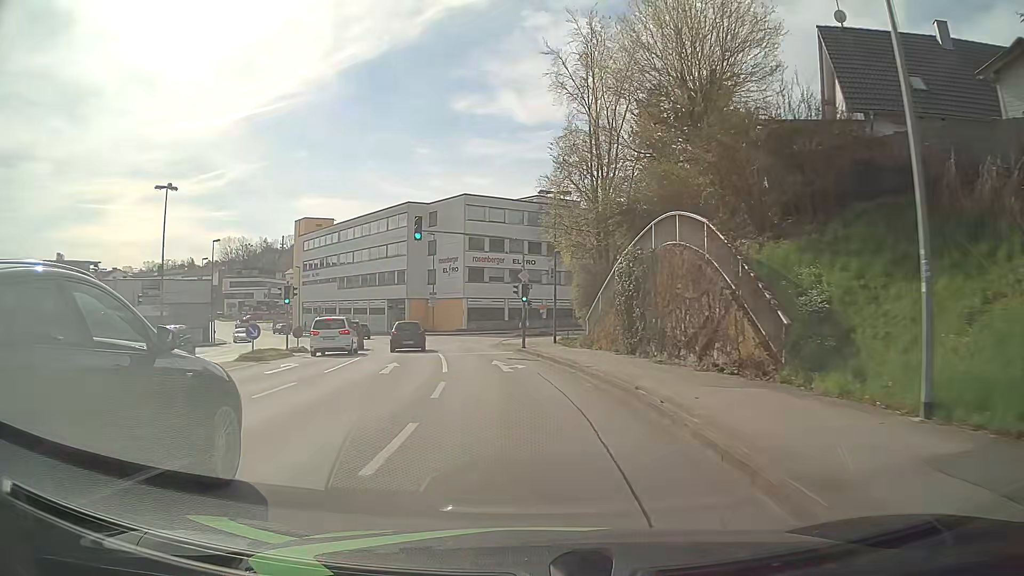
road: tertiary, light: Day
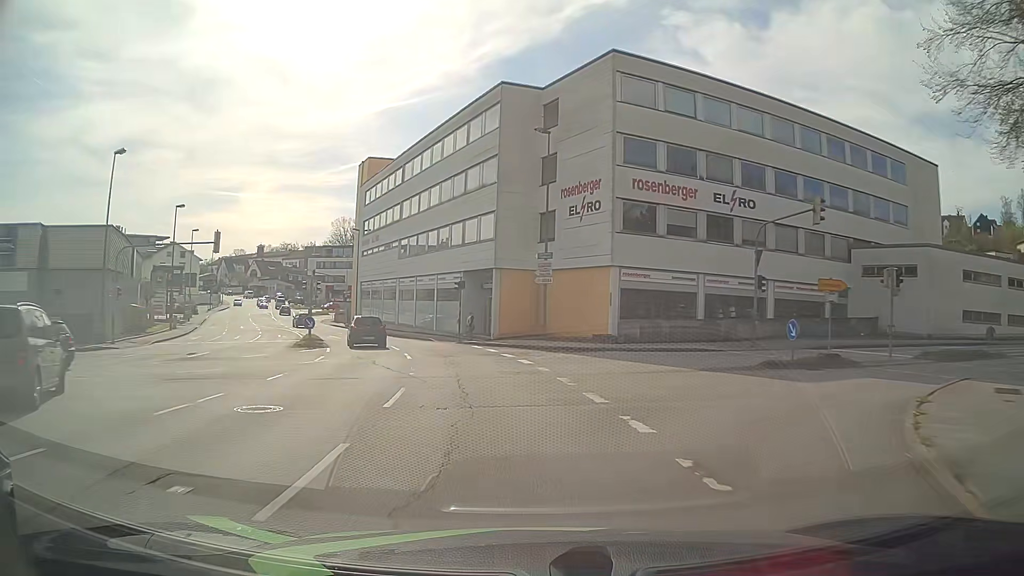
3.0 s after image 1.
(-3.5, +37.3) m; -11°
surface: asphalt
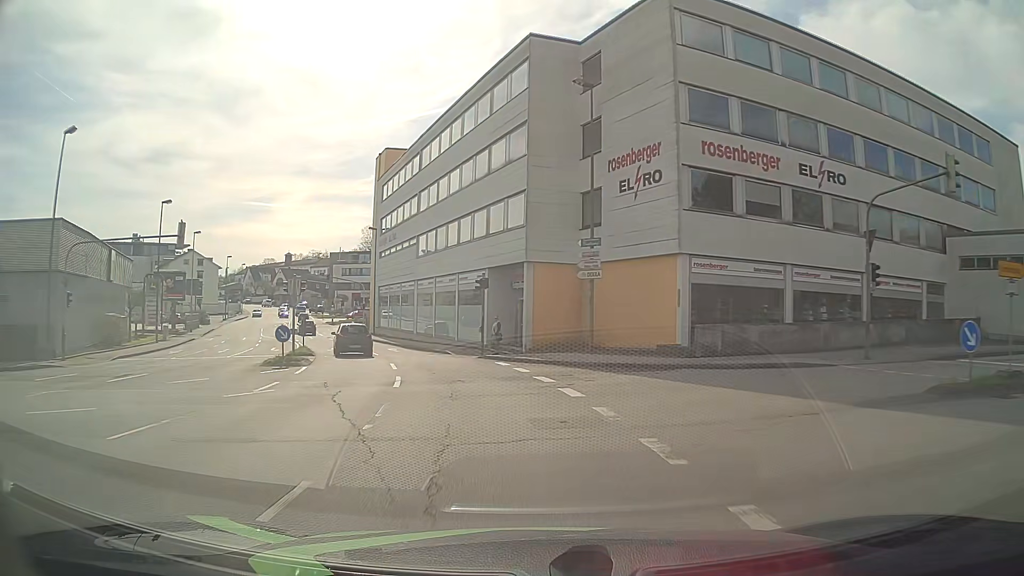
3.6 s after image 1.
(-0.3, +7.6) m; -4°
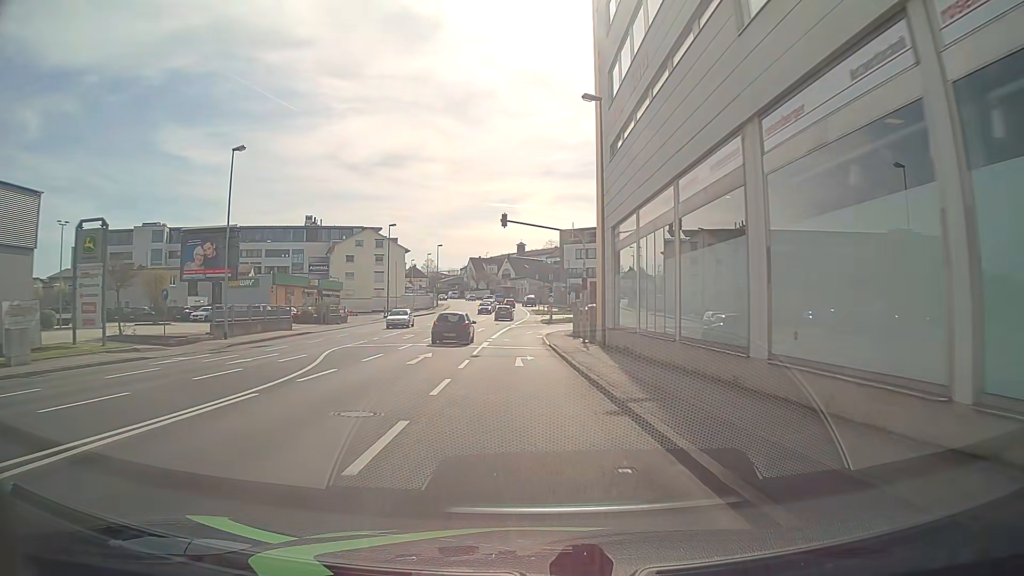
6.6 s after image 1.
(-7.6, +36.9) m; -22°
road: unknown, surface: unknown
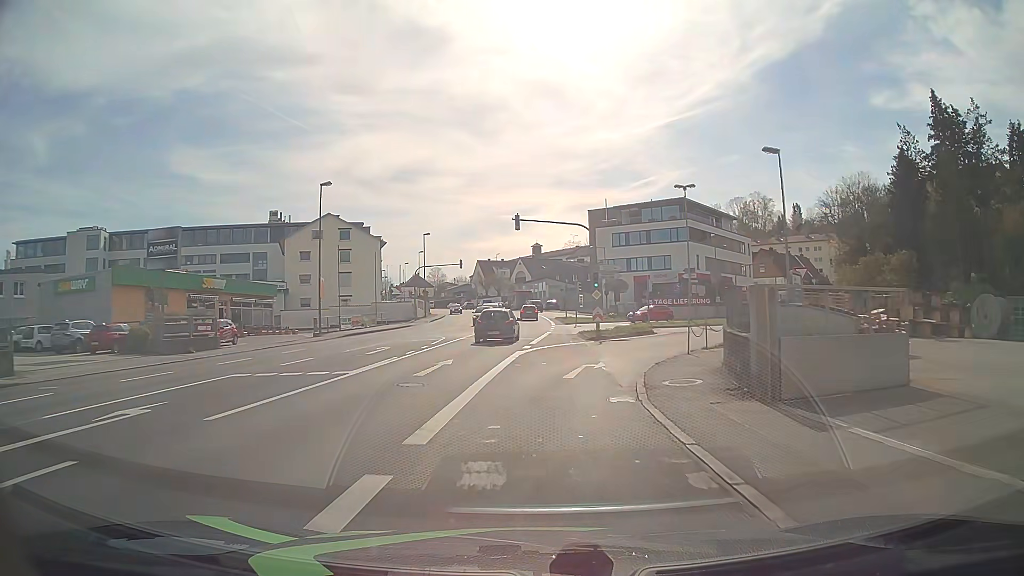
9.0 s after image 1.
(-0.5, +30.2) m; -1°
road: tertiary_link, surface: asphalt
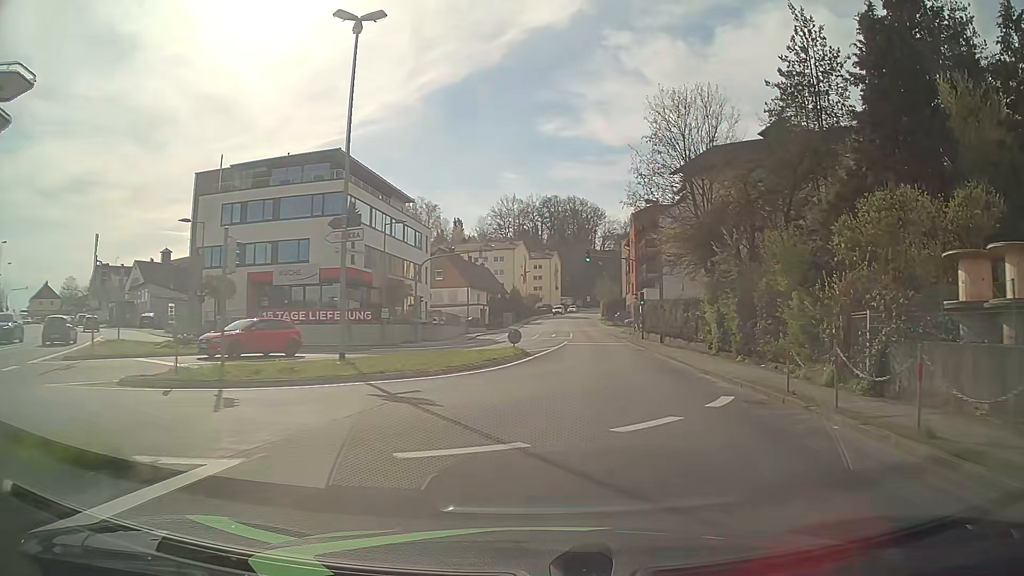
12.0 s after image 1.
(+6.6, +31.0) m; +31°
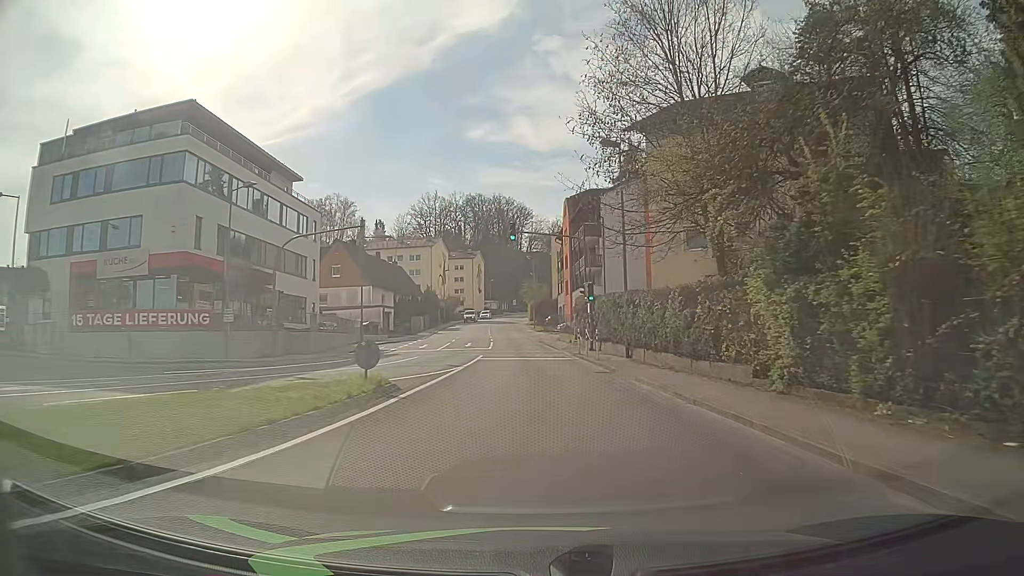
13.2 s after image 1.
(+1.0, +13.7) m; +7°
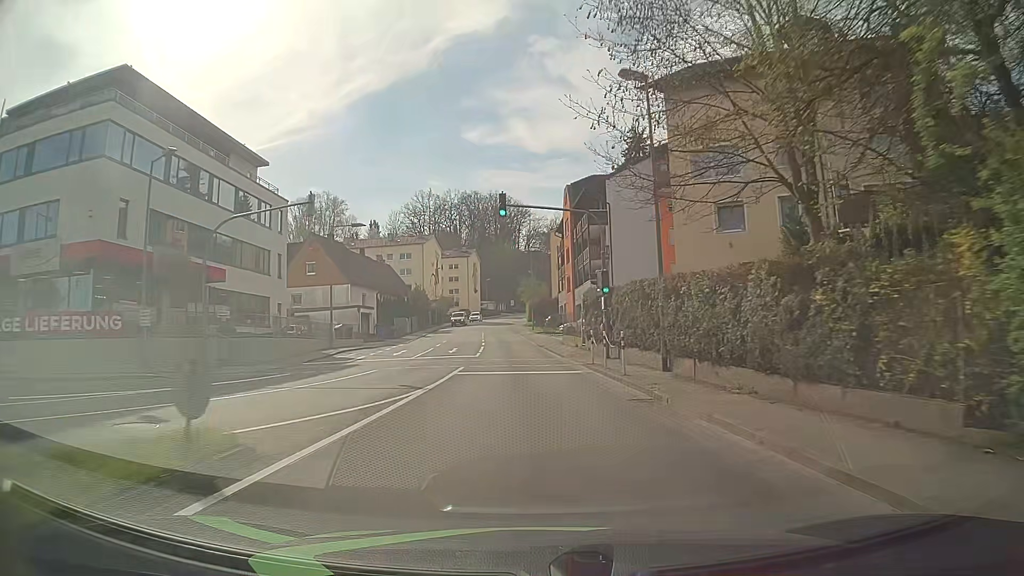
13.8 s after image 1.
(0.0, +7.4) m; 0°
(0, +10) (0, +20) (-1, +30) (-2, +40) (-2, +50) (-3, +60) (-4, +70) (-5, +80) (-5, +90) (-5, +100) m
